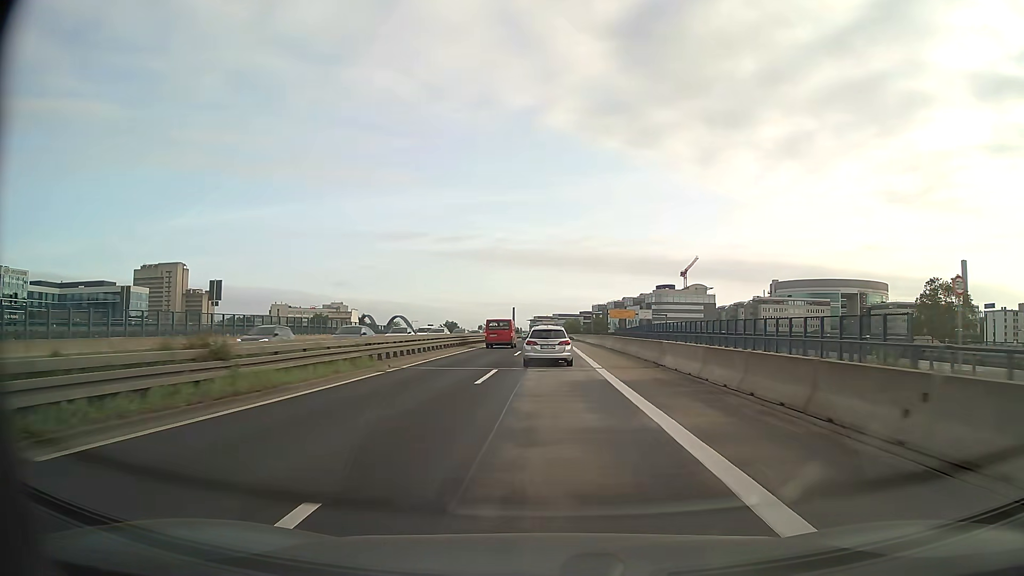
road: motorway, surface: asphalt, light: Day
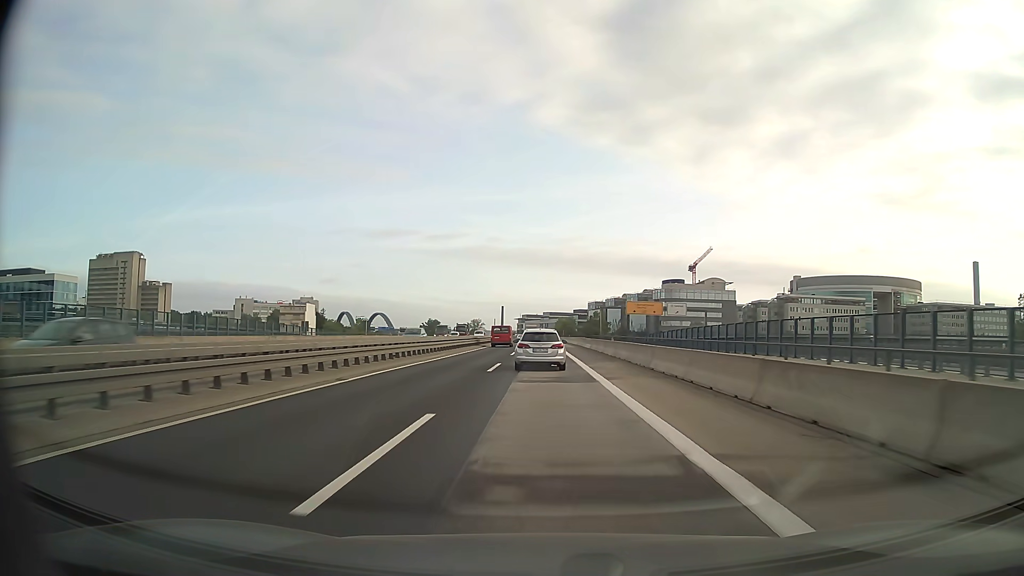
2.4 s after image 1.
(+0.4, +47.7) m; +1°
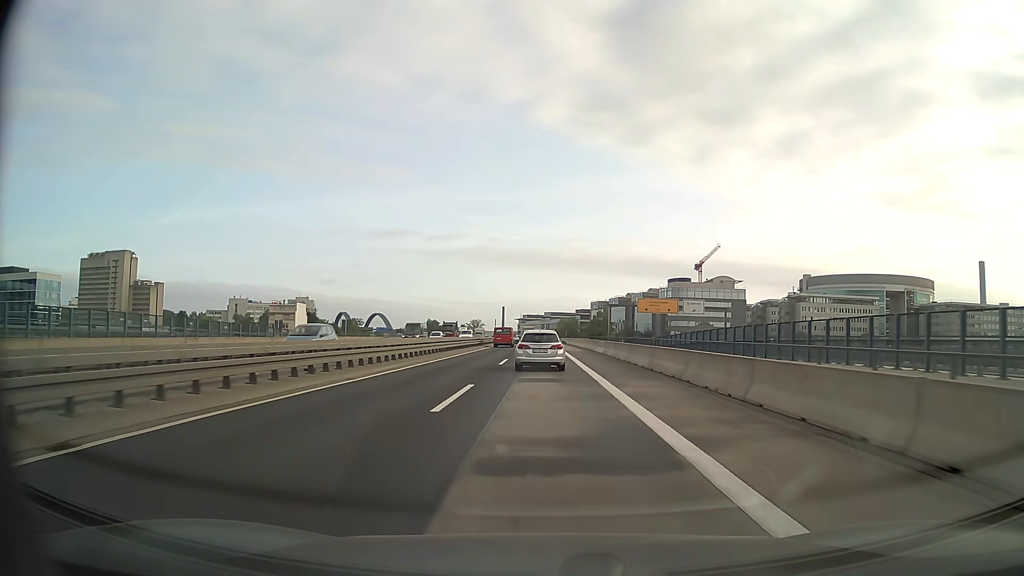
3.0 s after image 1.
(0.0, +11.6) m; 0°
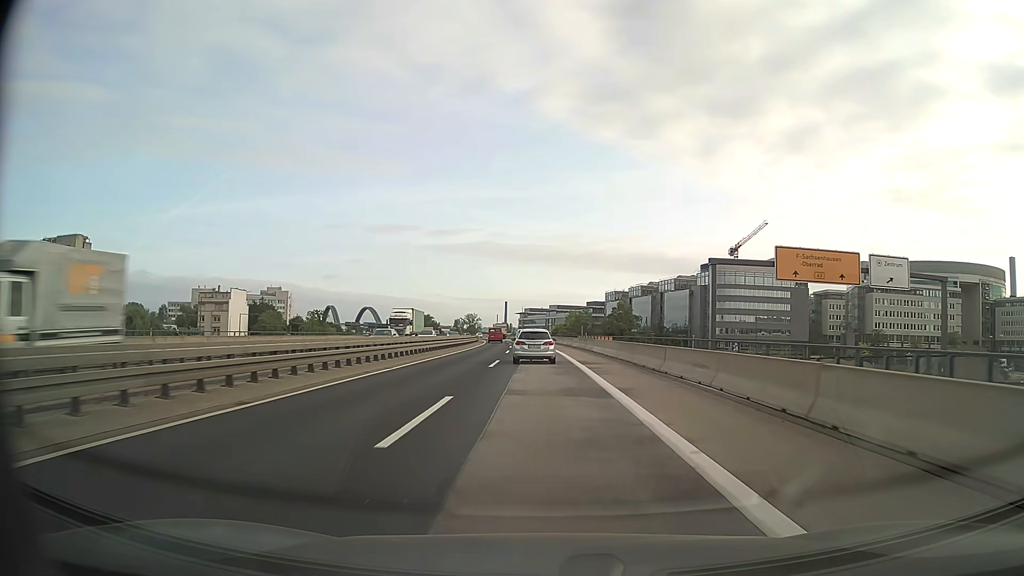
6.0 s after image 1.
(-0.2, +57.5) m; 0°
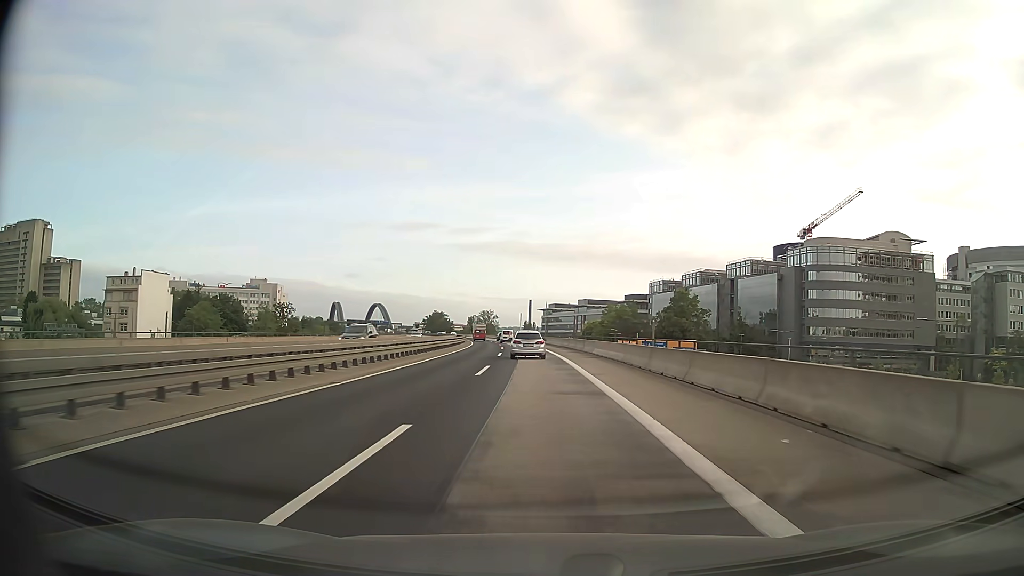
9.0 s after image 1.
(-0.9, +58.0) m; -2°
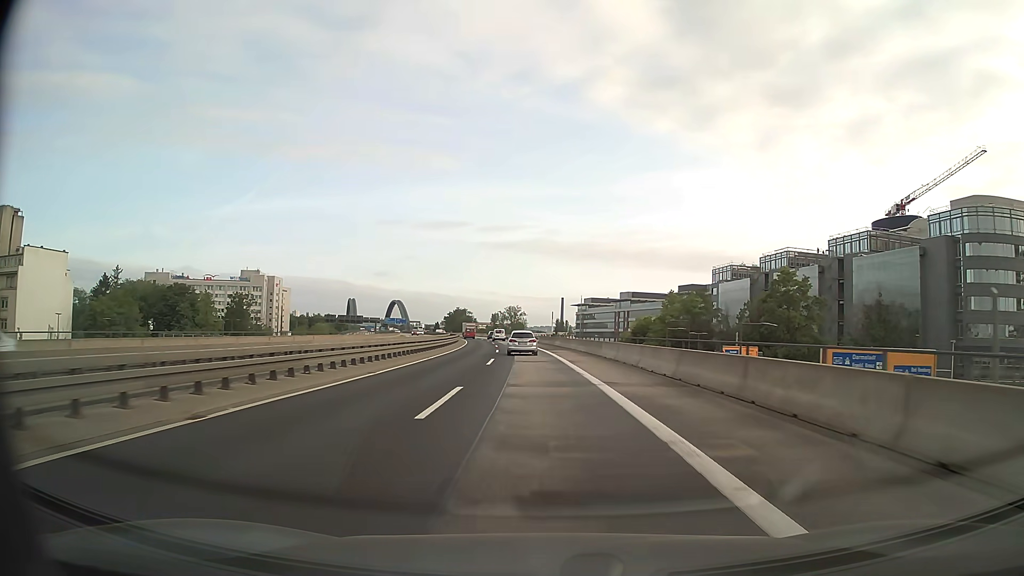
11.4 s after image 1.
(-1.1, +47.1) m; -3°
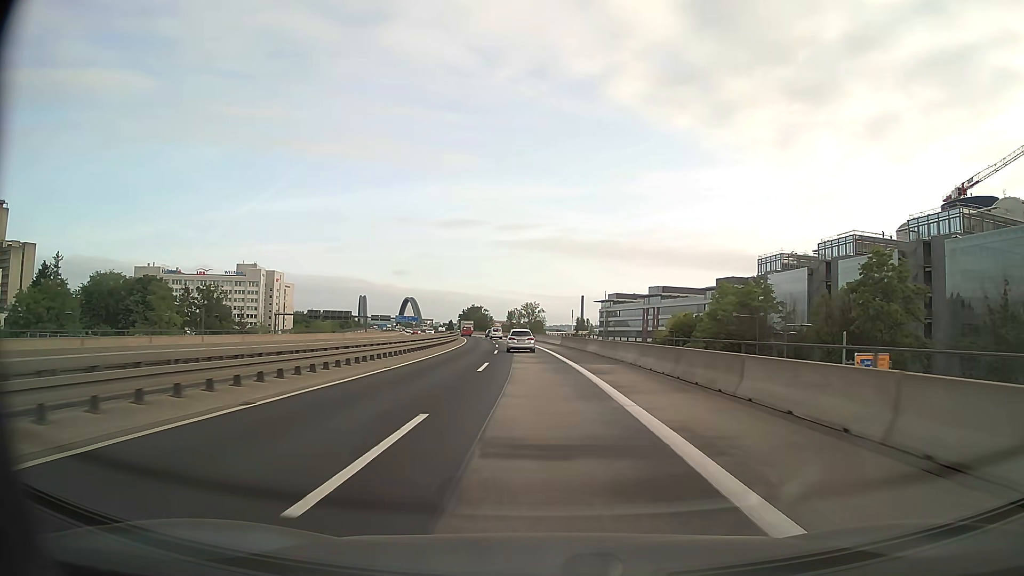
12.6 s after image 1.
(-0.4, +23.8) m; -2°
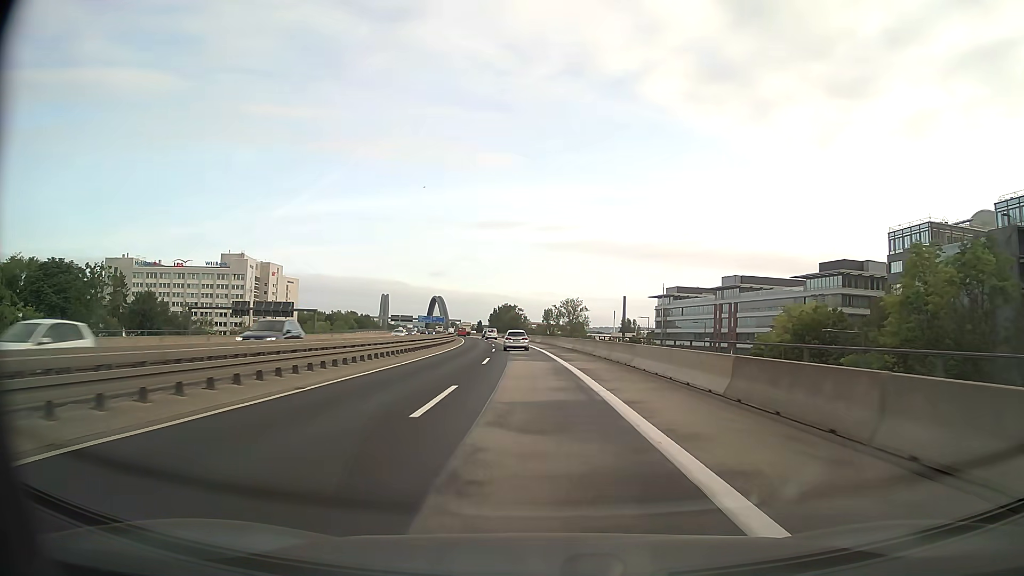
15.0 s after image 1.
(-1.2, +48.2) m; -3°
(0, +10) (0, +20) (-1, +30) (-1, +40) (-2, +50) (-2, +60) (-3, +70) (-4, +80) (-5, +90) (-6, +100) m
